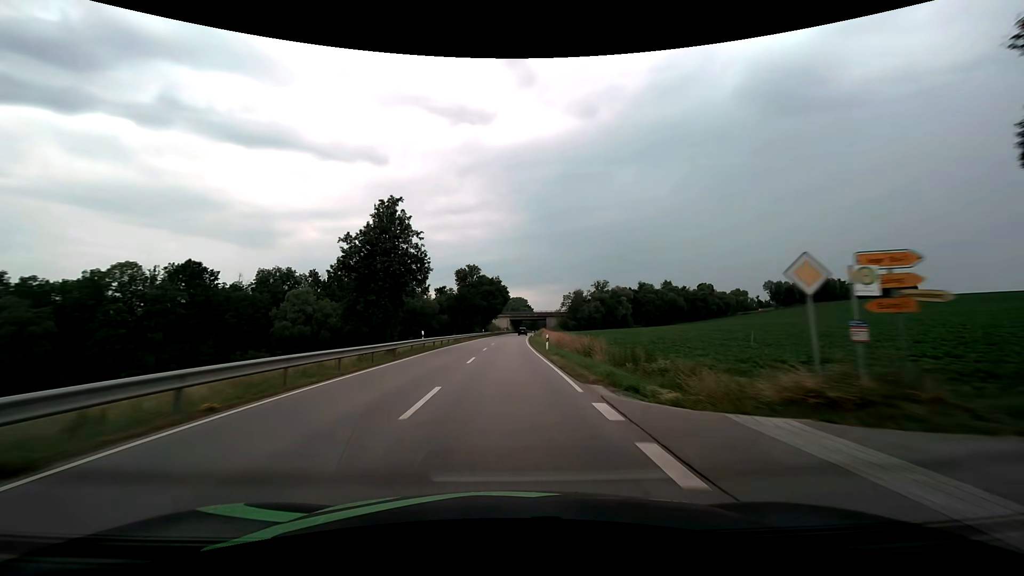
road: secondary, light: Day
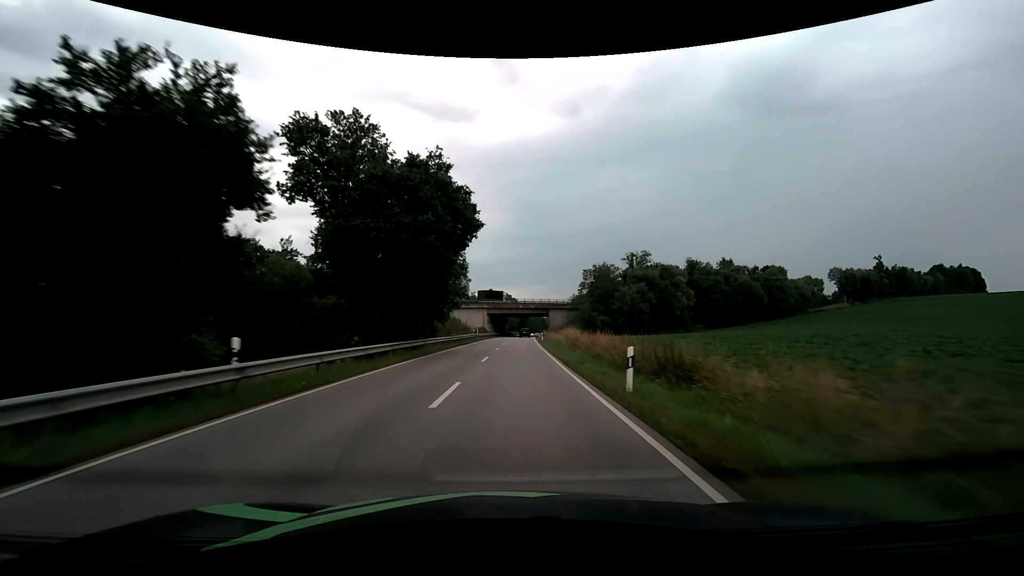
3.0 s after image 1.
(+0.9, +70.9) m; +2°
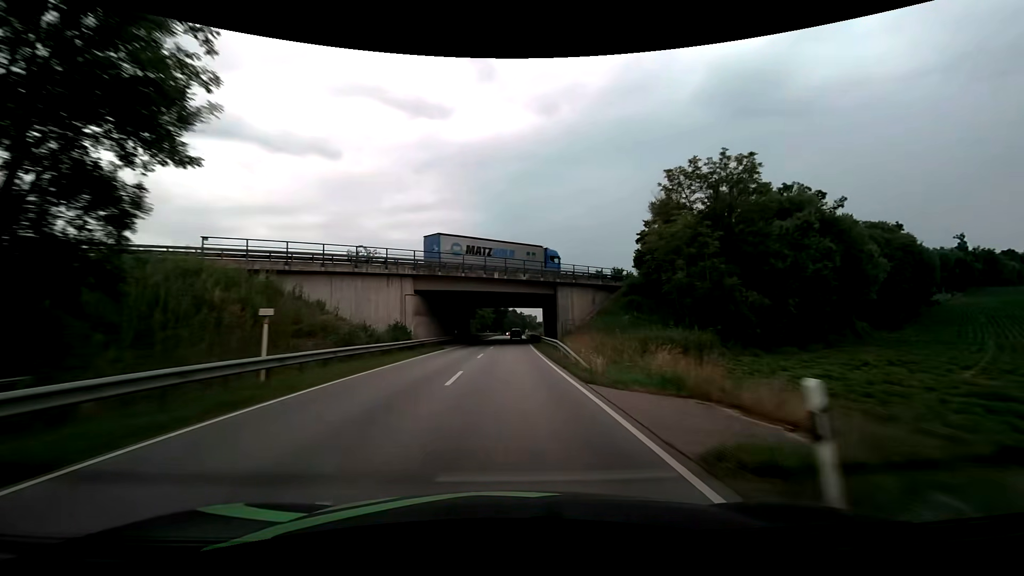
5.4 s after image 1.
(+1.4, +56.7) m; +3°
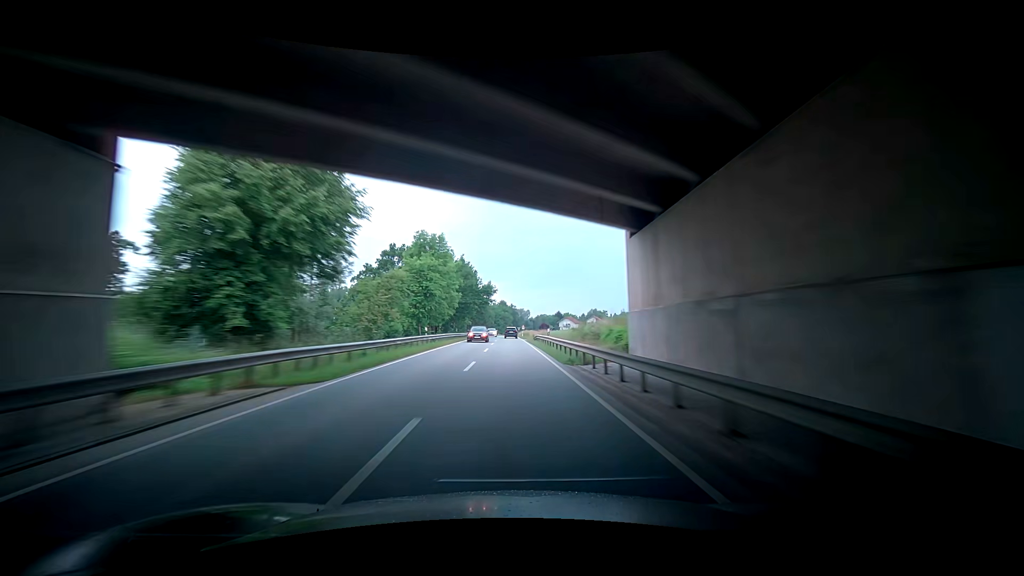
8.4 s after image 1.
(+1.6, +68.4) m; +4°
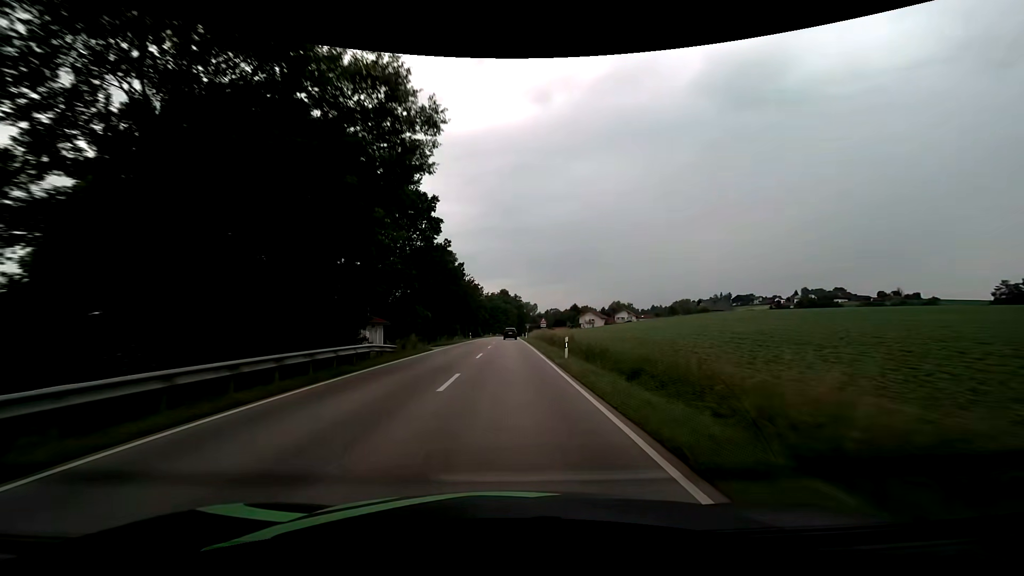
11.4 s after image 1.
(-2.0, +64.7) m; -3°
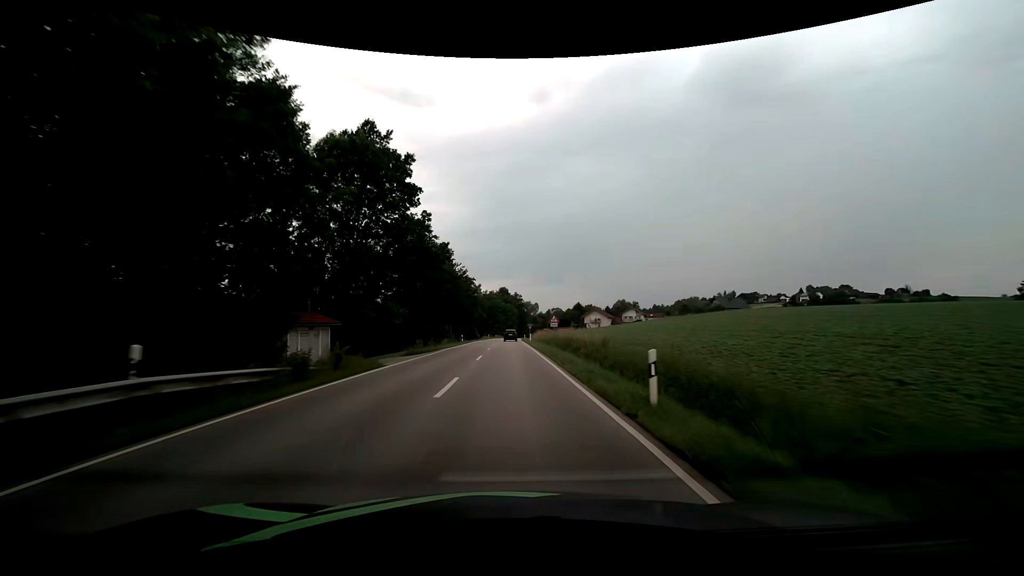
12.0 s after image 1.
(0.0, +12.8) m; 0°
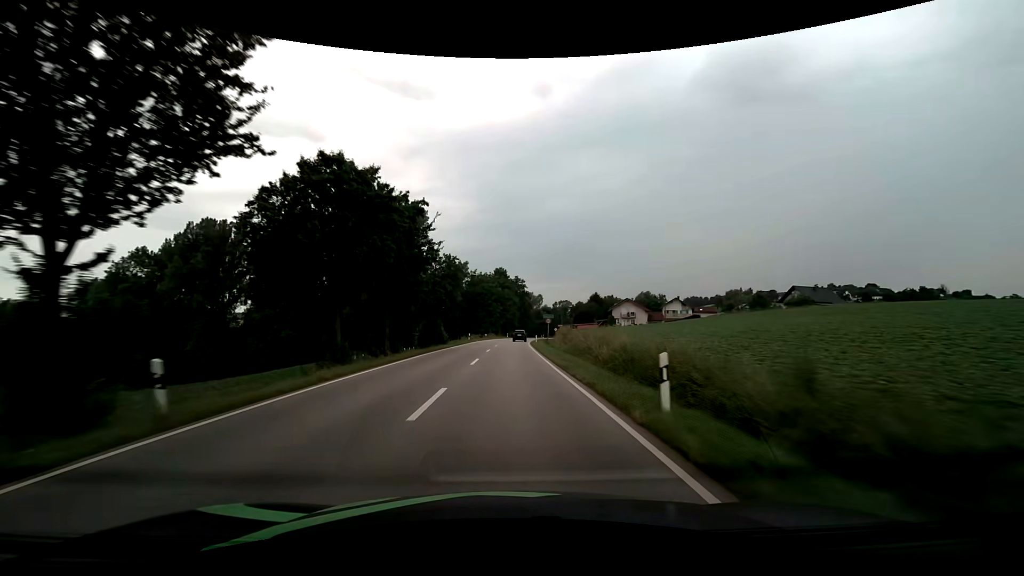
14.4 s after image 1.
(0.0, +50.6) m; 0°
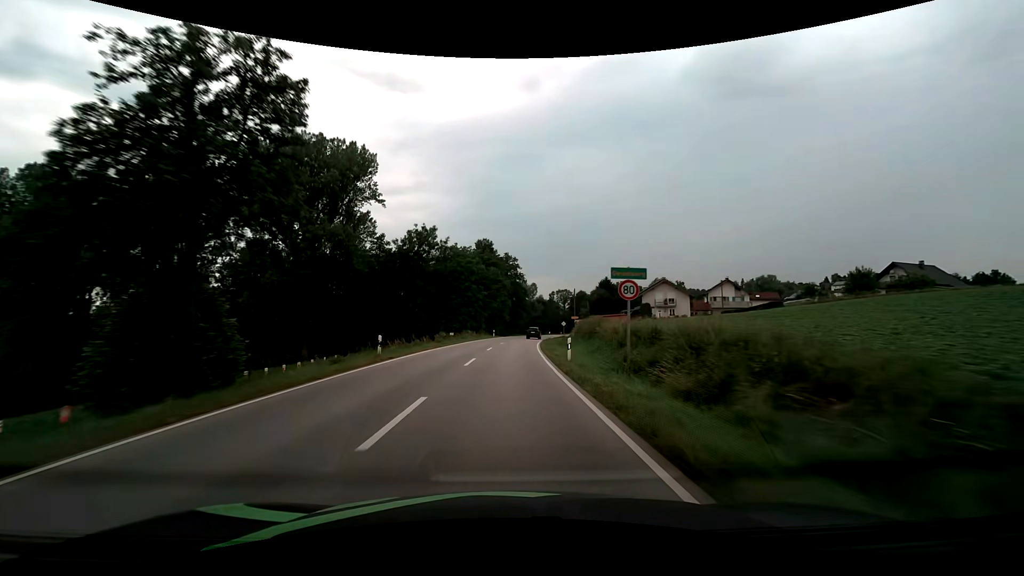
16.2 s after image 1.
(+0.5, +37.8) m; +1°
(0, +10) (0, +20) (+1, +30) (+1, +40) (+2, +50) (+2, +60) (+4, +70) (+5, +80) (+6, +90) (+8, +99) m
